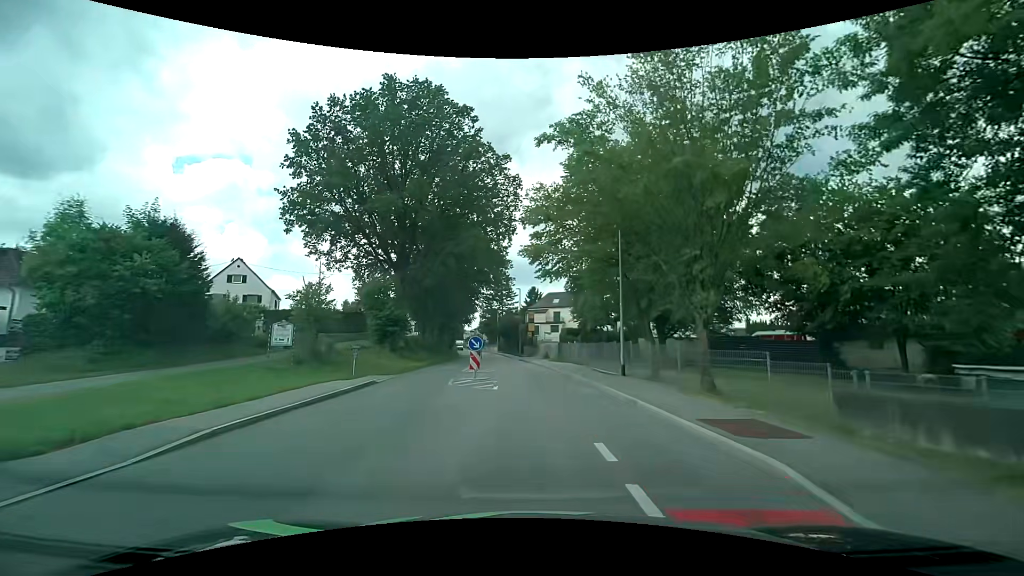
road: tertiary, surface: asphalt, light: Day
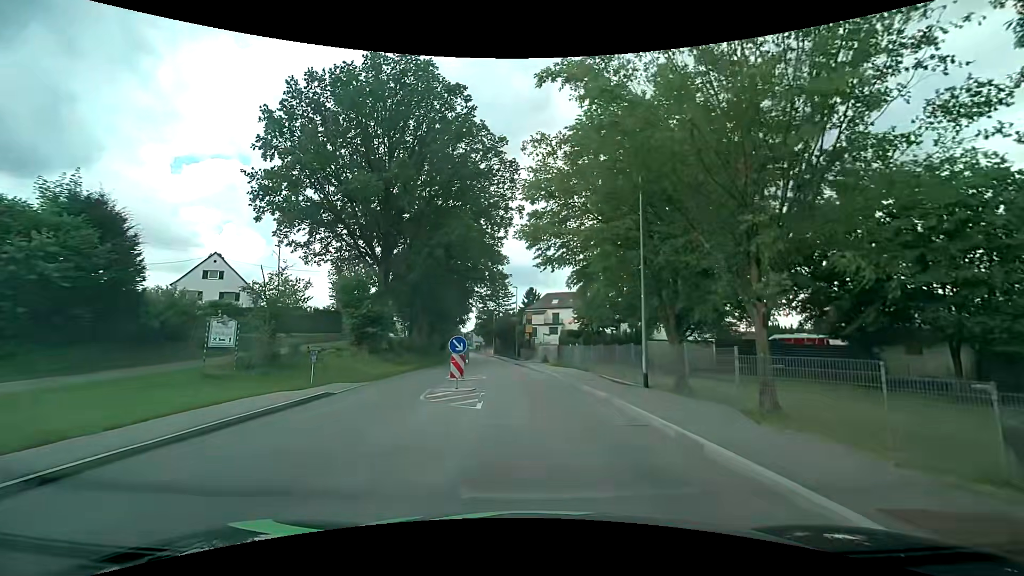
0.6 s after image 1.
(0.0, +4.3) m; 0°
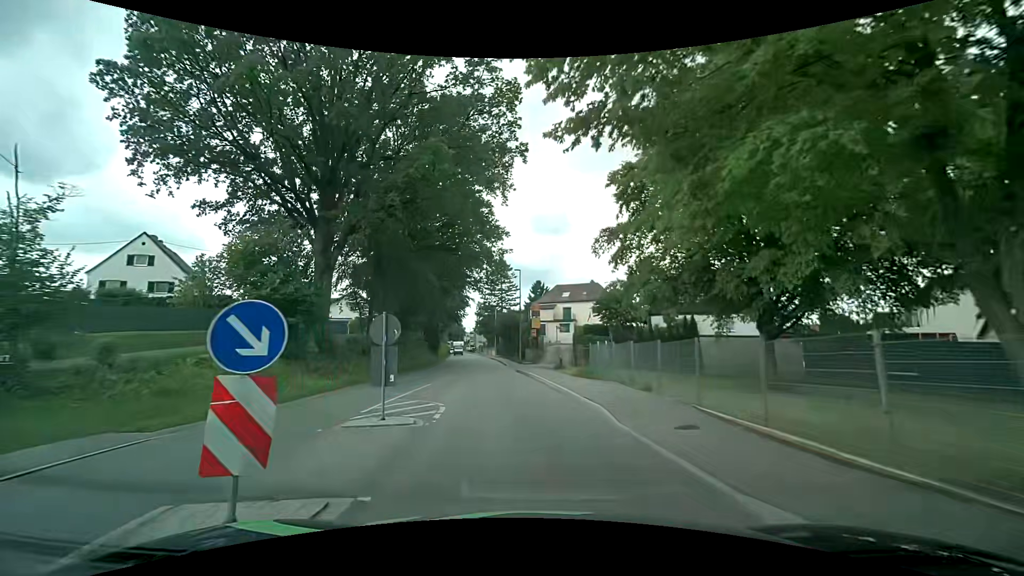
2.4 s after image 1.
(0.0, +12.5) m; -1°
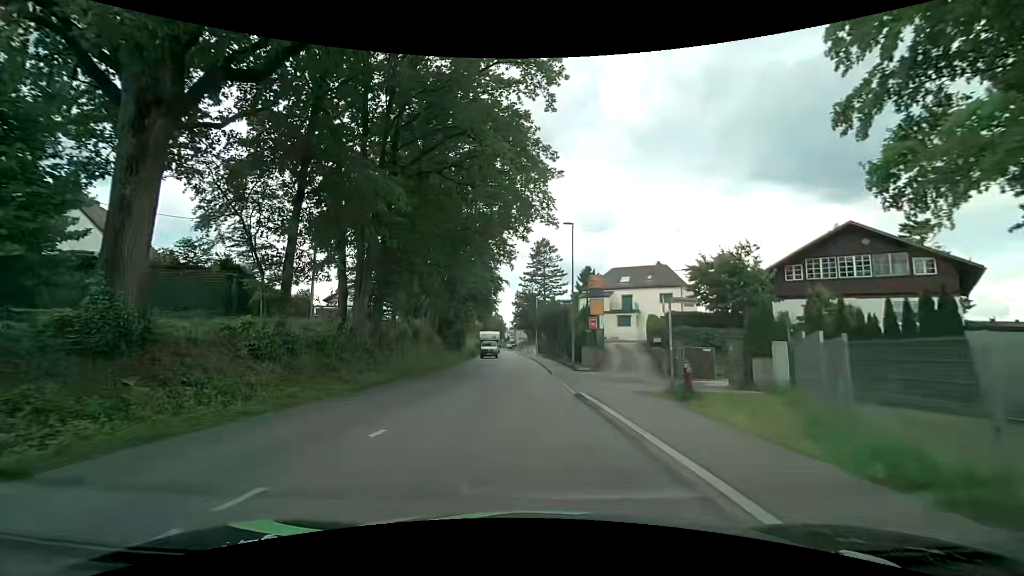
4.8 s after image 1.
(-0.6, +15.8) m; -4°
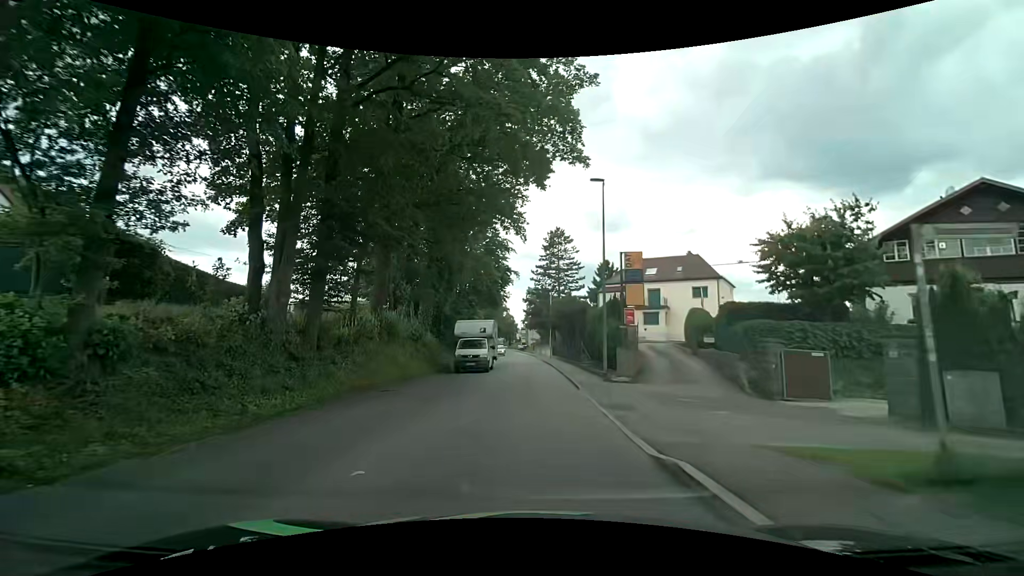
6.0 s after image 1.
(-0.1, +7.5) m; -1°
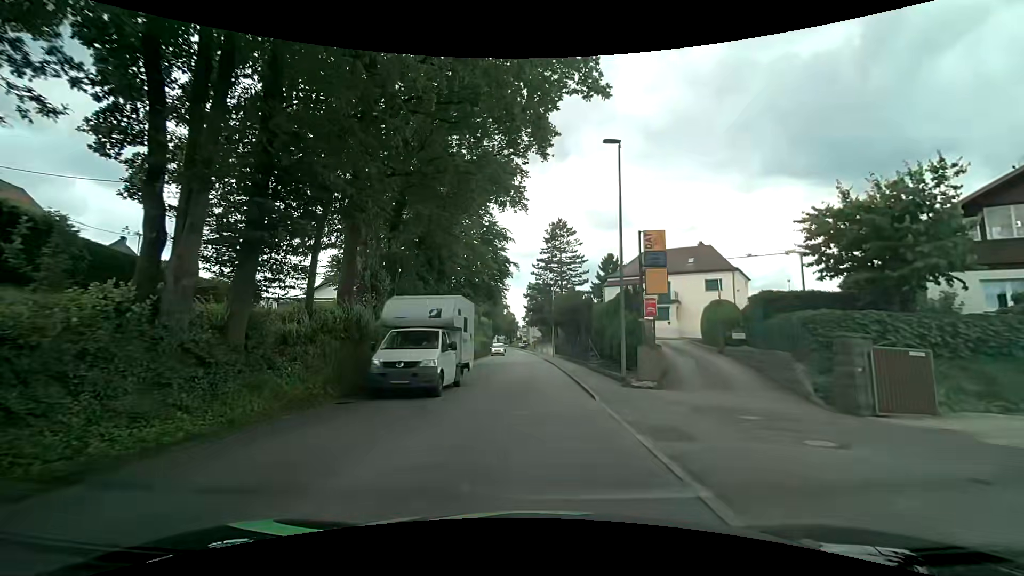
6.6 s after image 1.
(0.0, +3.7) m; 0°
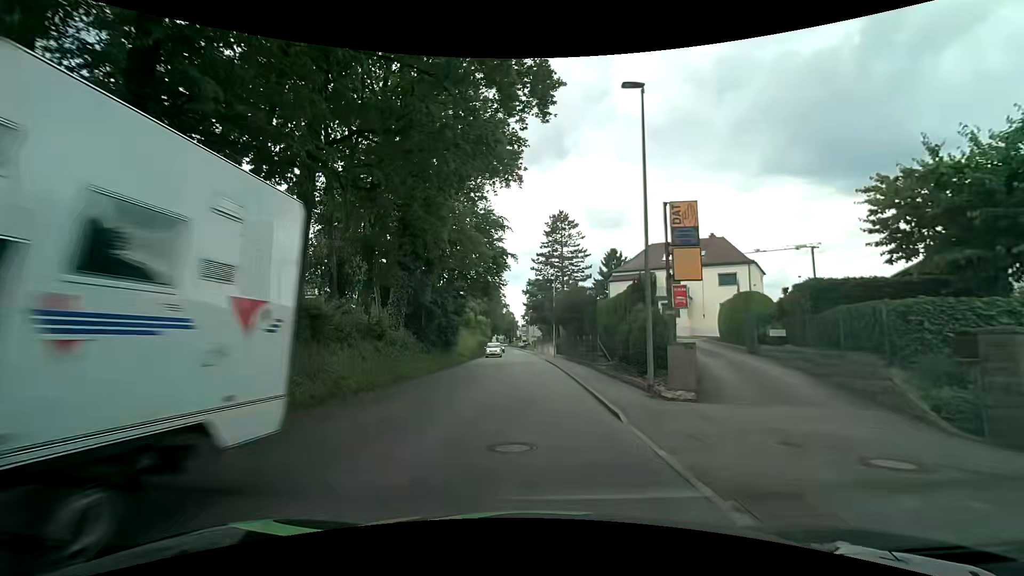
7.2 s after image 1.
(0.0, +3.7) m; +1°
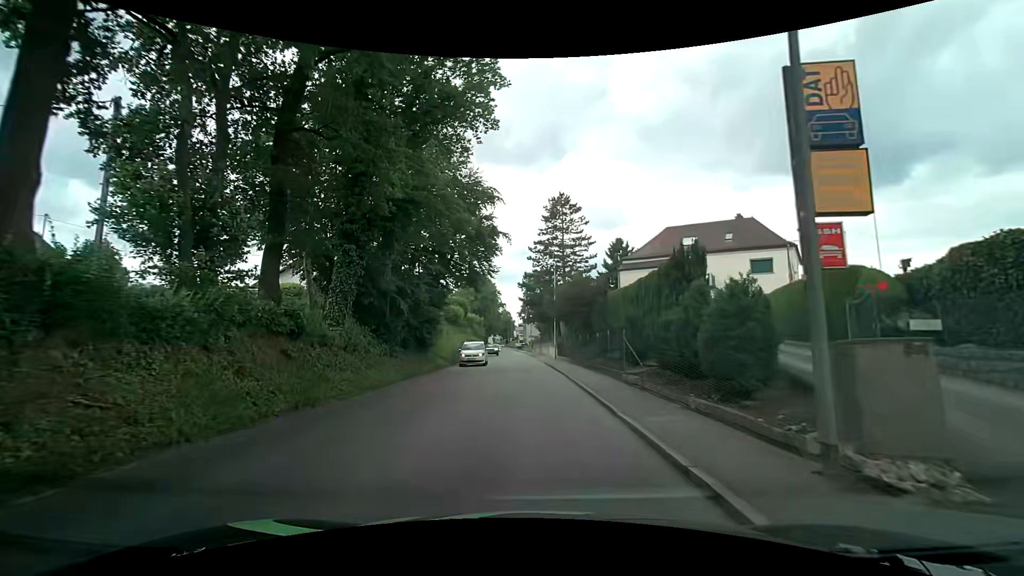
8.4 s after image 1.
(0.0, +7.5) m; 0°
(0, +10) (0, +20) (0, +30) (0, +40) (-1, +50) (-1, +60) (-1, +70) (-2, +80) (-3, +90) (-4, +100) m
